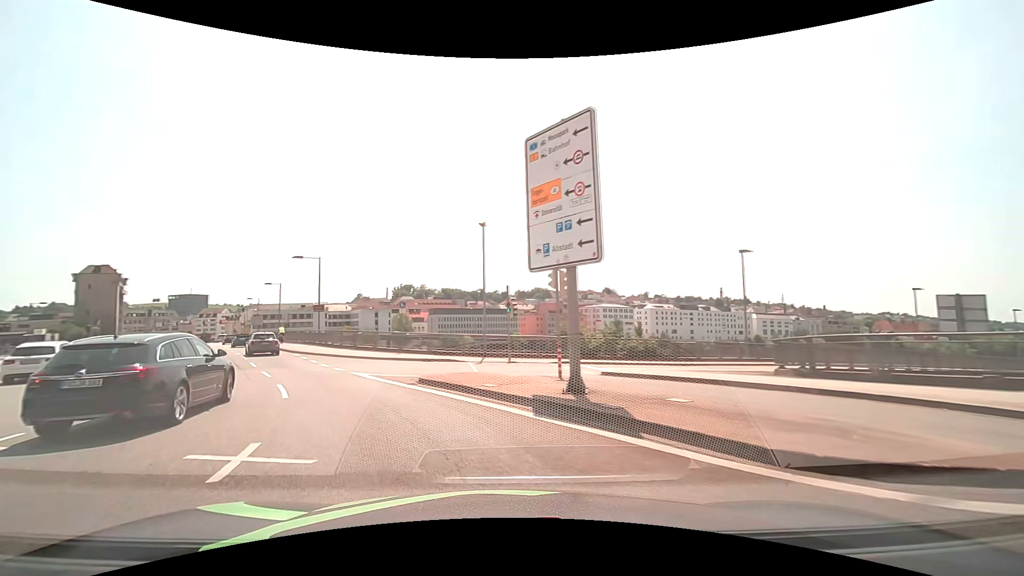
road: primary_link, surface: asphalt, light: Day
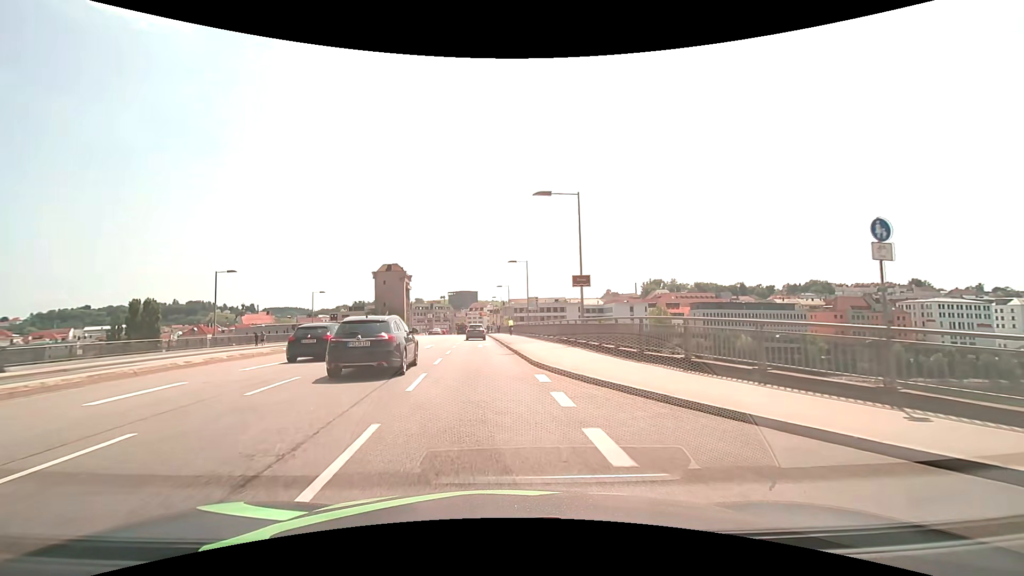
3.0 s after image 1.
(-7.2, +20.8) m; -27°
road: primary
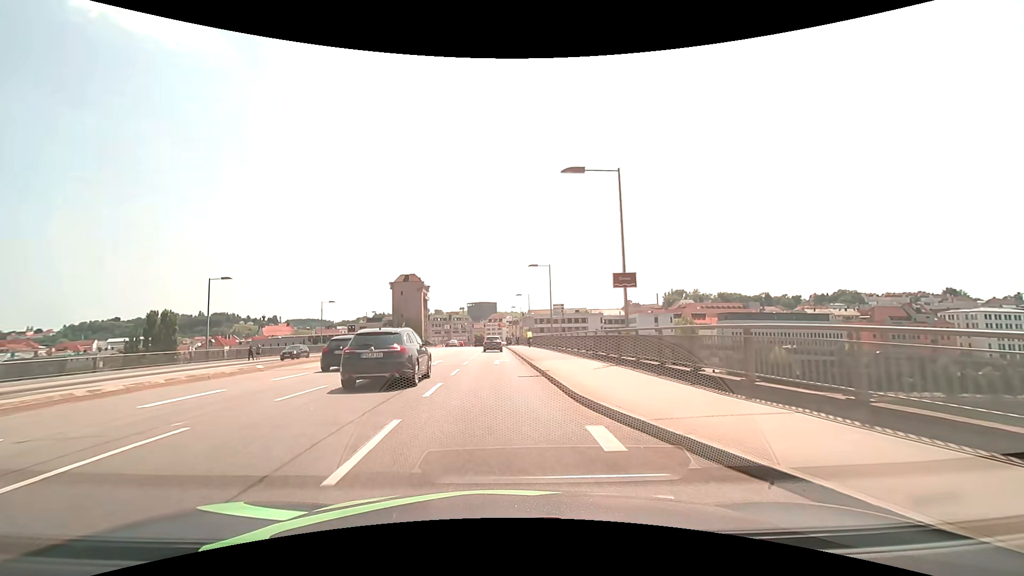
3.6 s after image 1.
(-0.1, +5.4) m; -2°
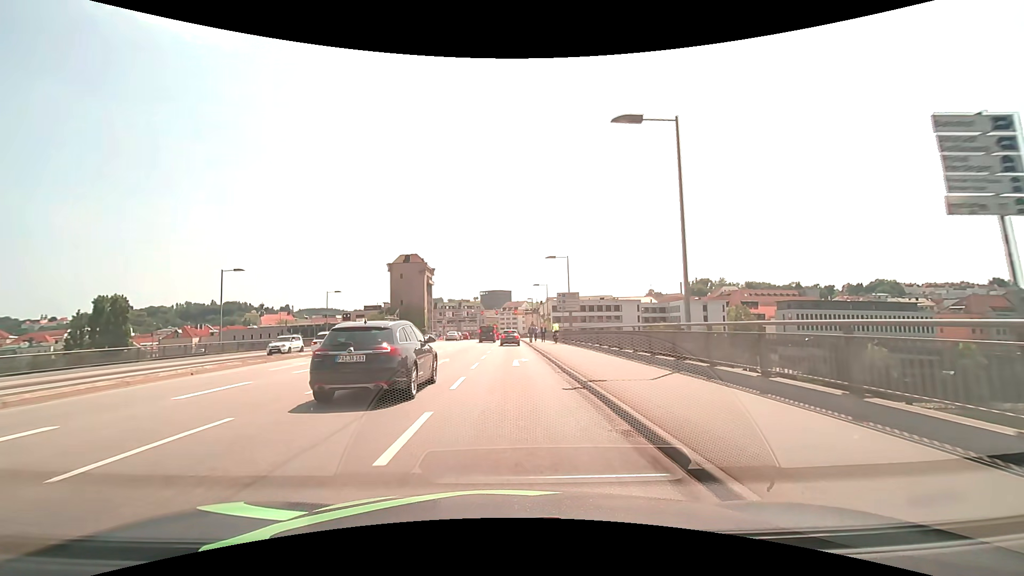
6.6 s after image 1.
(-1.0, +30.4) m; -2°
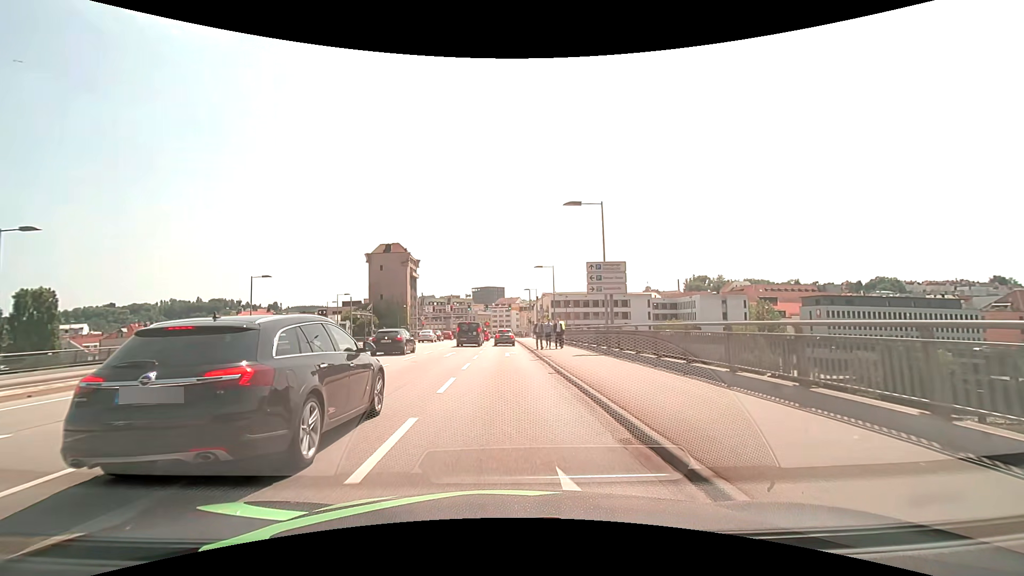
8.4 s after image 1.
(0.0, +18.5) m; +1°
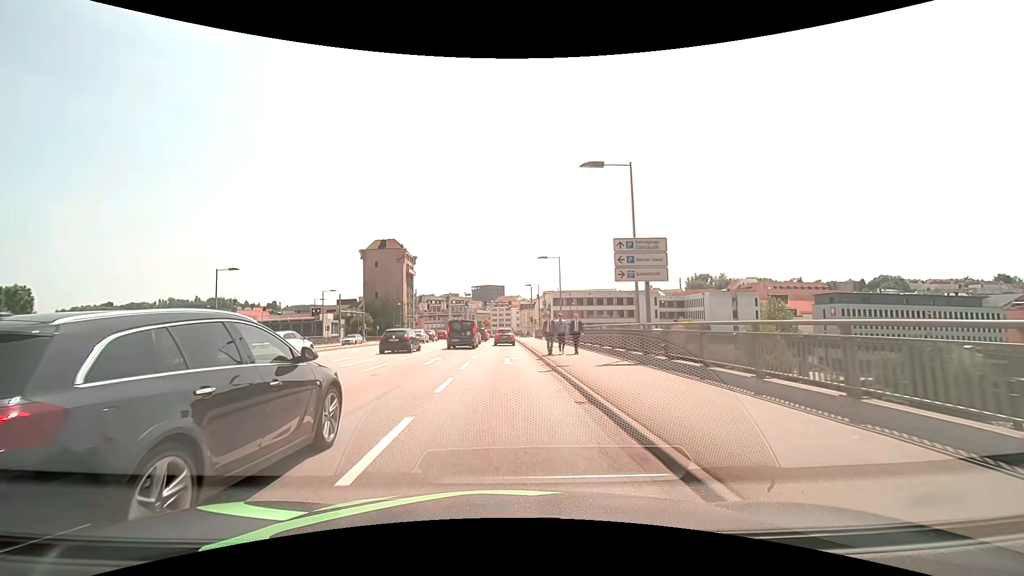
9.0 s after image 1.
(0.0, +6.0) m; 0°
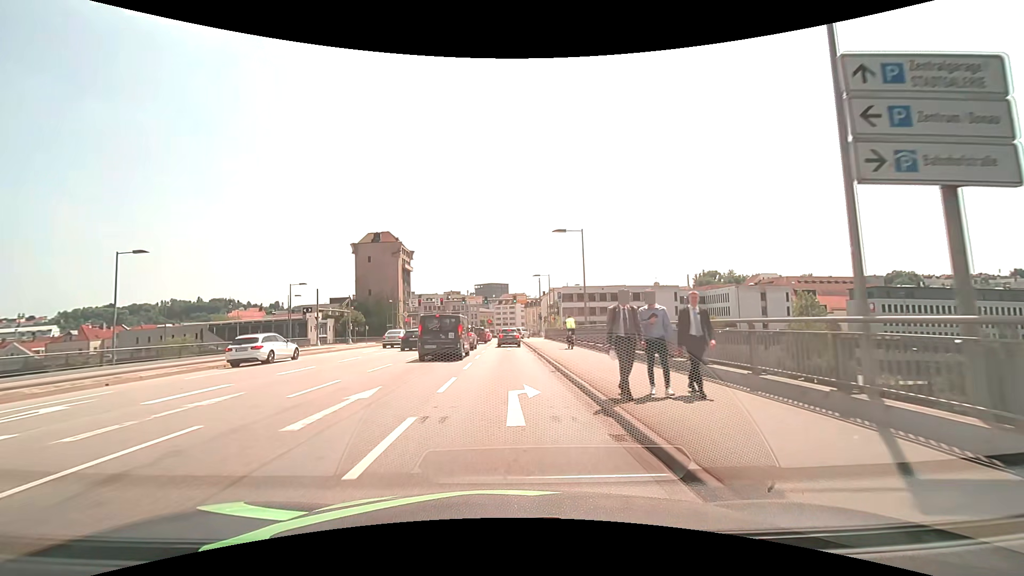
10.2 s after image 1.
(0.0, +11.9) m; 0°
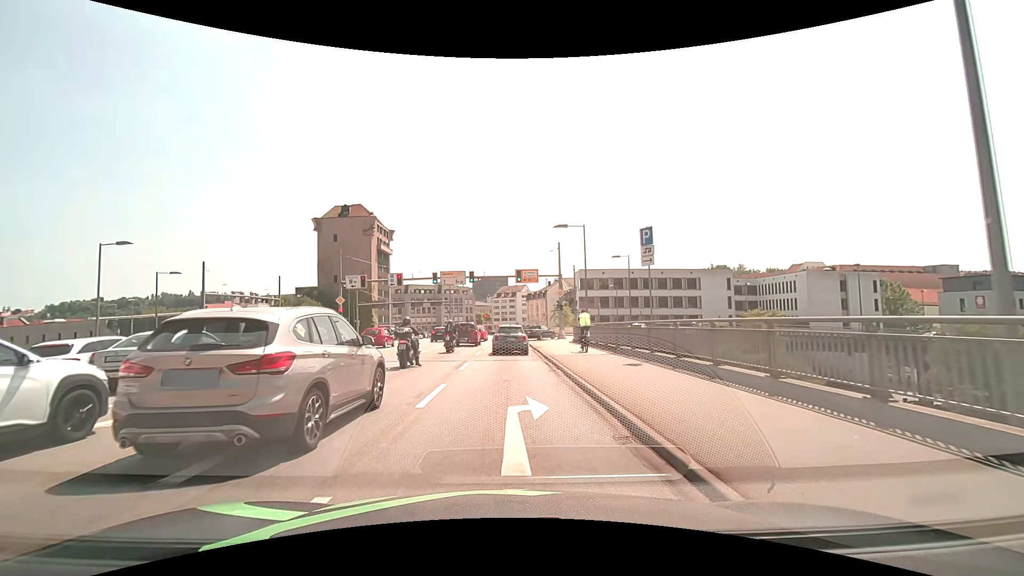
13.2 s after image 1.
(0.0, +27.1) m; 0°
(0, +10) (0, +20) (0, +30) (0, +40) (+3, +50) (+10, +55) (+20, +57) (+30, +57) (+40, +57) (+50, +57) m
